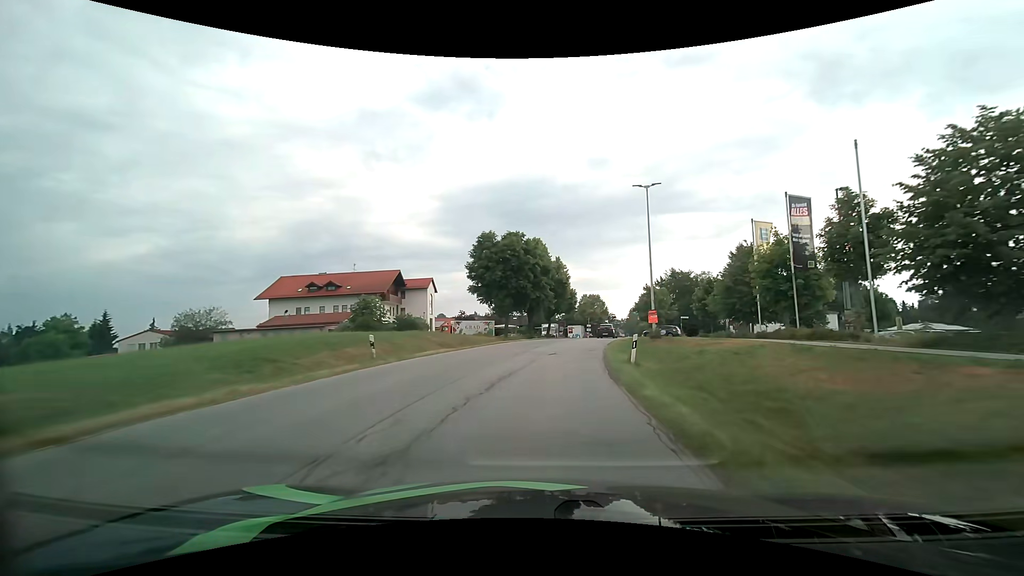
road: tertiary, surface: asphalt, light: Day
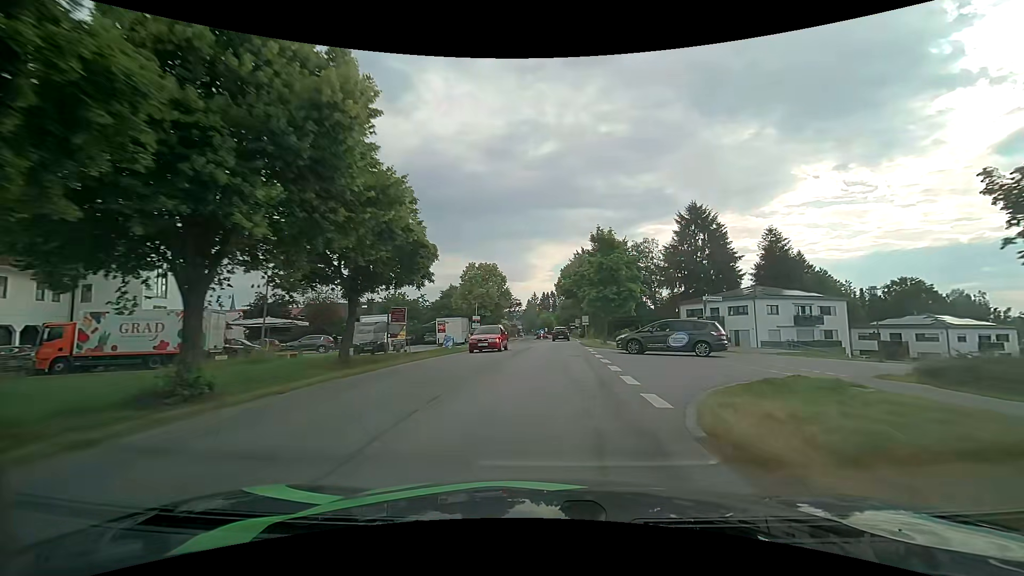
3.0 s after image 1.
(+5.1, +44.8) m; +12°
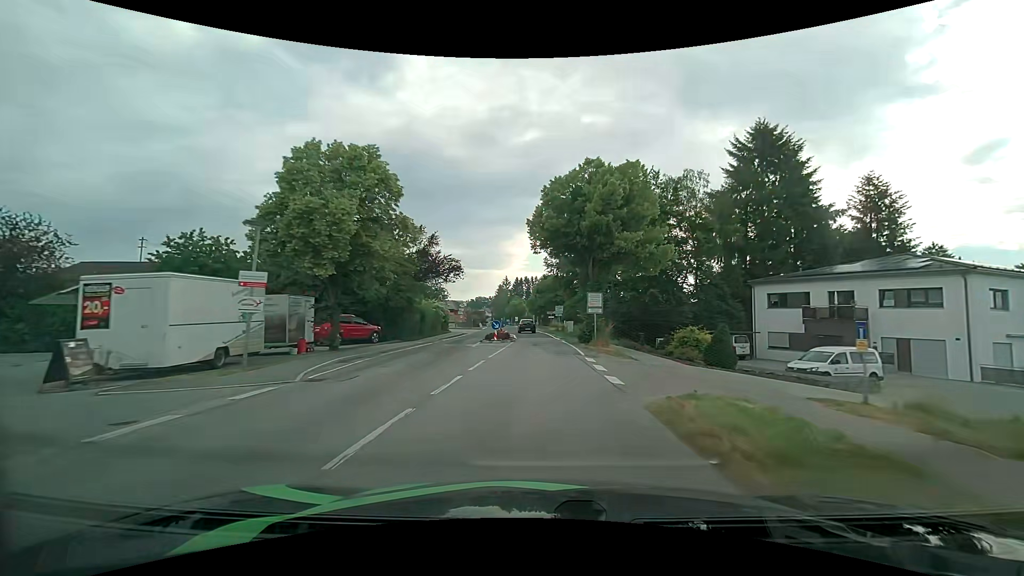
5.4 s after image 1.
(+1.3, +36.0) m; +3°
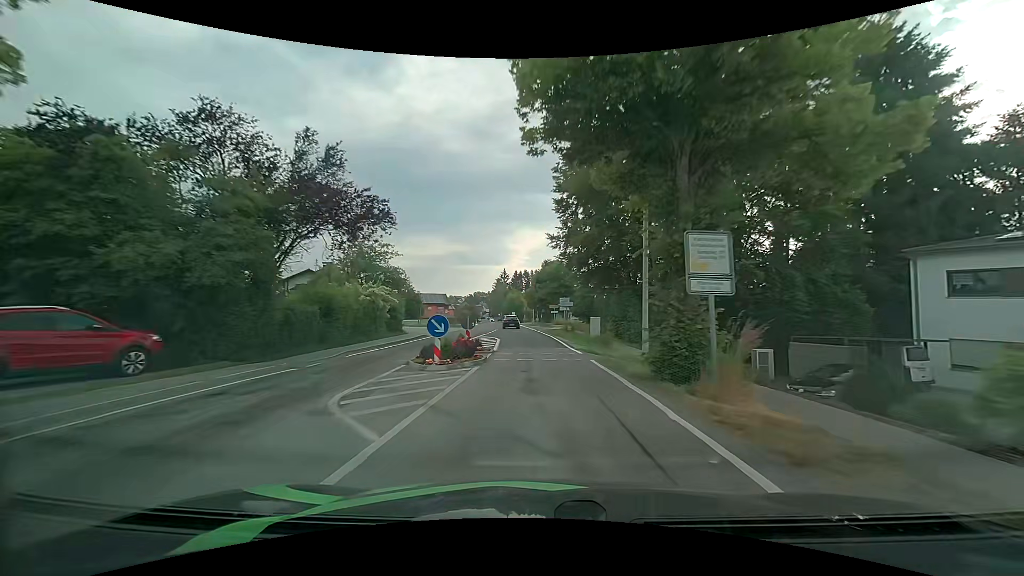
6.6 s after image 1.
(+0.1, +17.8) m; 0°
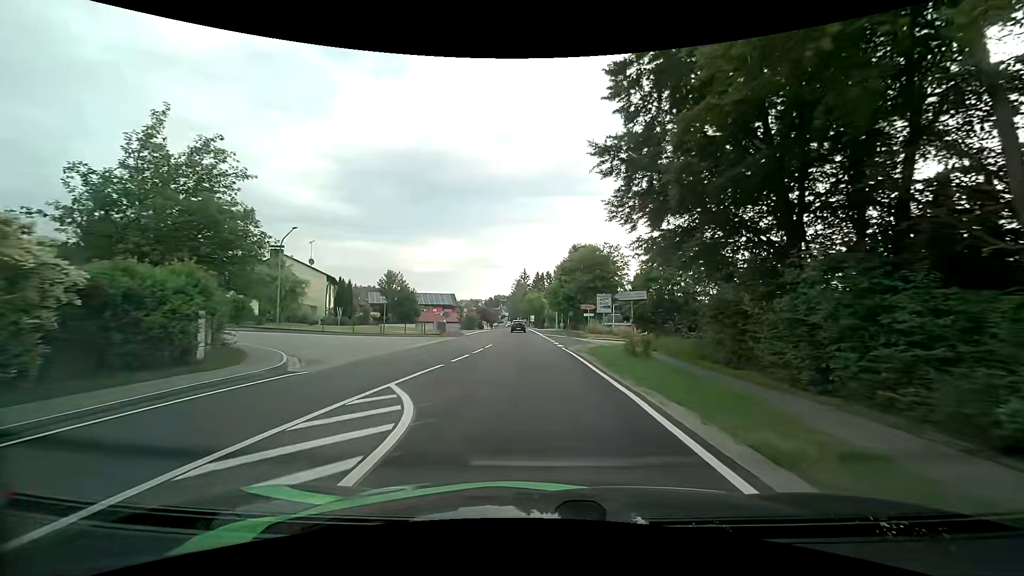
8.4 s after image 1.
(-0.3, +22.5) m; -2°
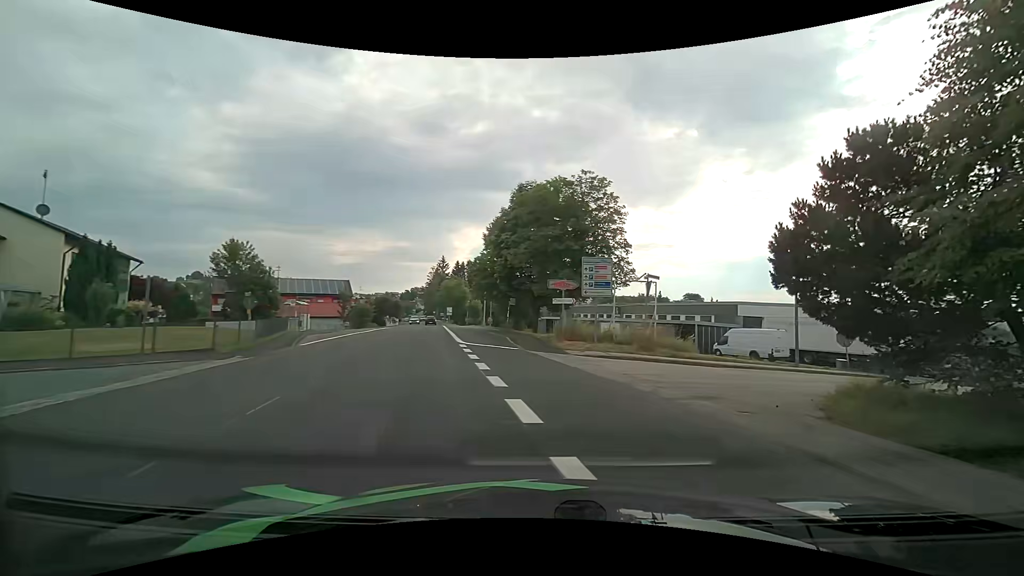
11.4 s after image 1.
(-0.5, +26.3) m; +8°
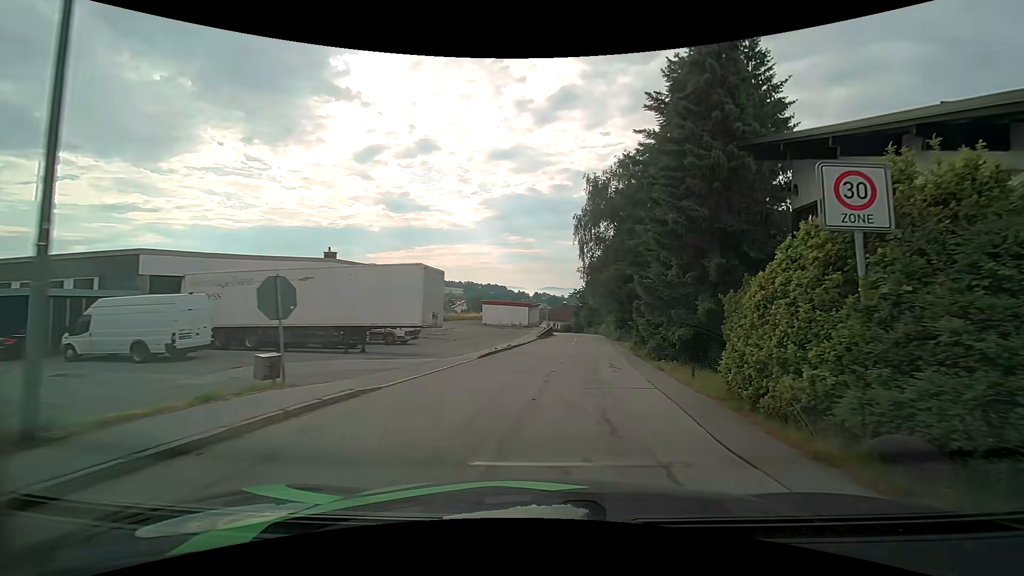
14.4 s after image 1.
(+9.8, +18.6) m; +53°
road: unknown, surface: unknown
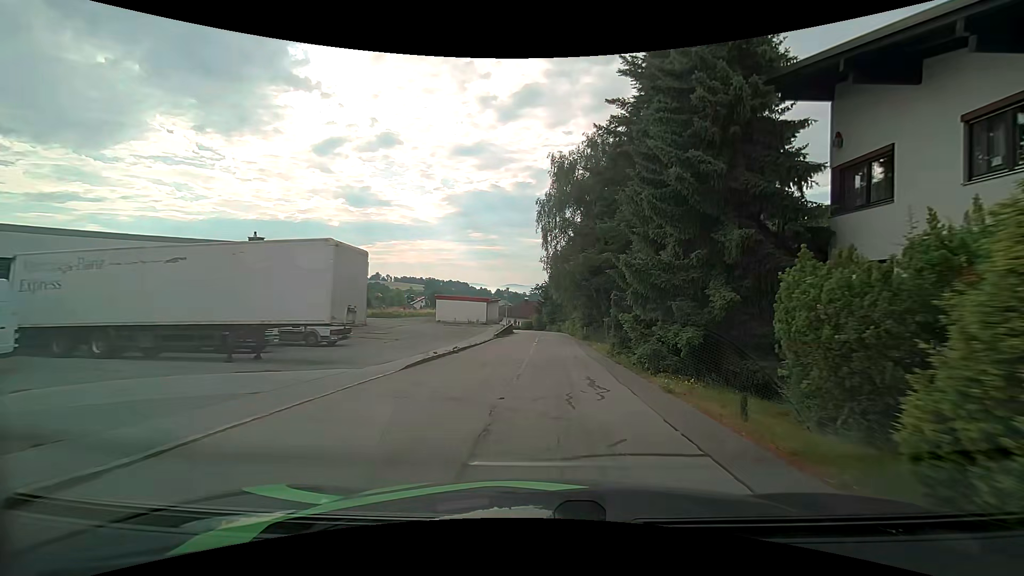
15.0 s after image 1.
(+0.3, +5.8) m; +4°
(0, +10) (+1, +20) (+1, +30) (+2, +40) (+2, +50) (+3, +60) (+2, +70) (+1, +80) (-2, +89) (-7, +98) m
